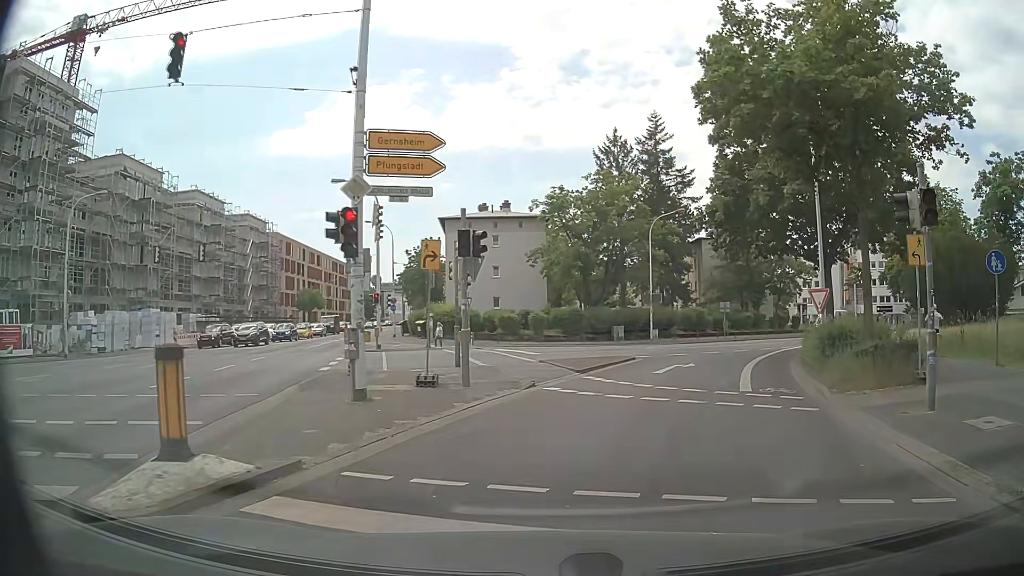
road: secondary_link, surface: asphalt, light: Day
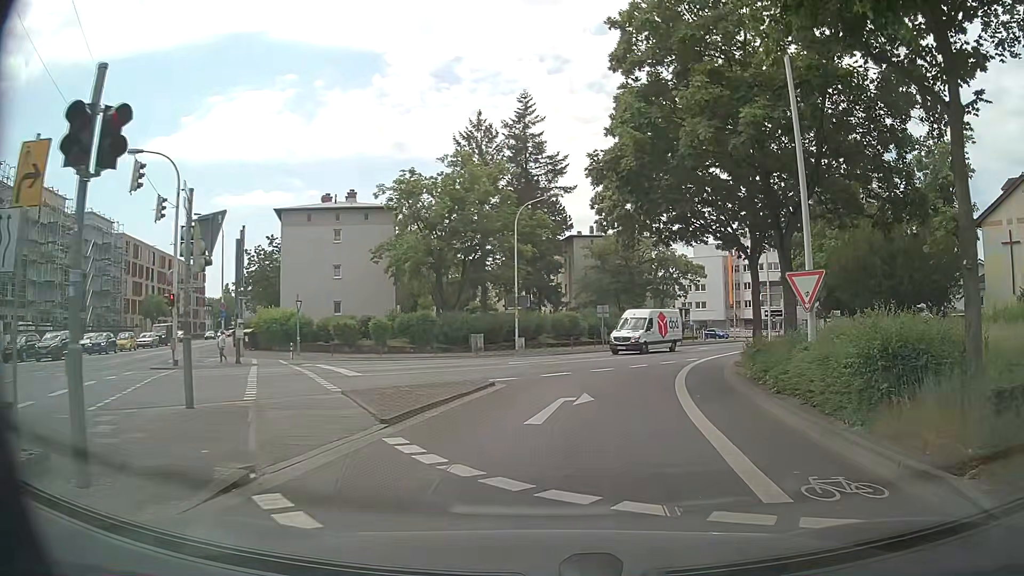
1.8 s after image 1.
(+0.6, +8.9) m; +9°
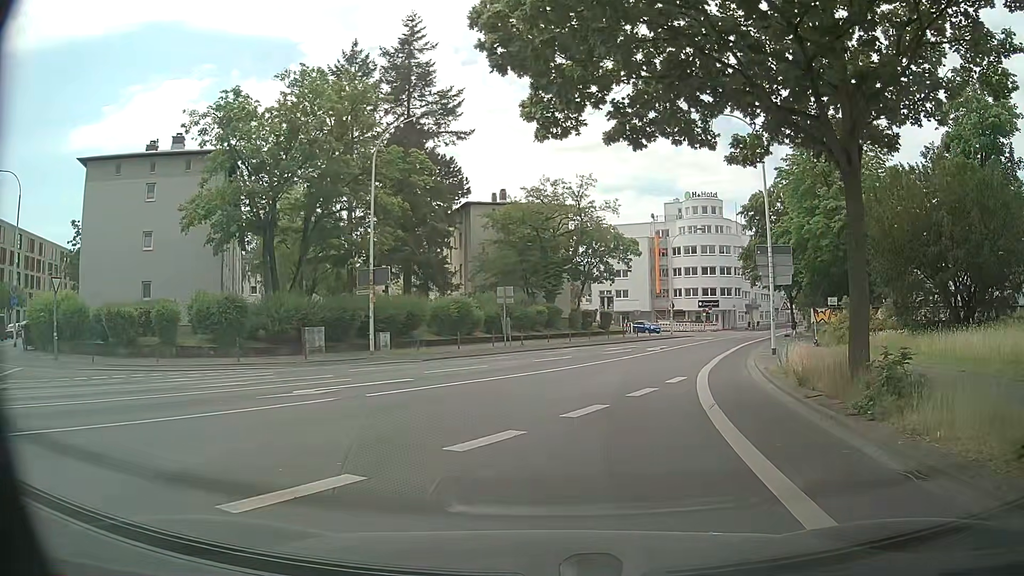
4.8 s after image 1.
(+1.4, +15.5) m; +7°
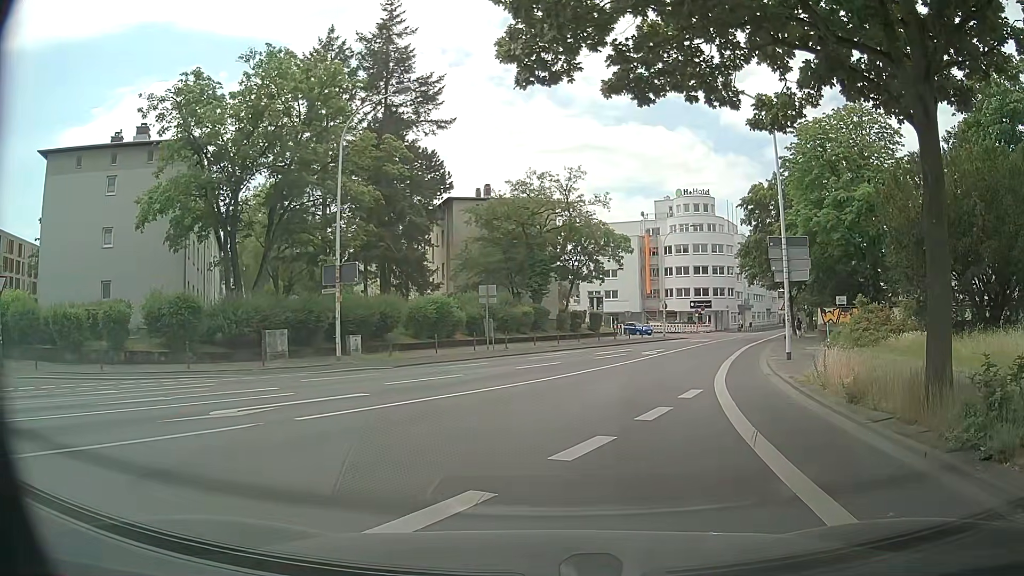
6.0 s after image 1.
(0.0, +2.7) m; 0°
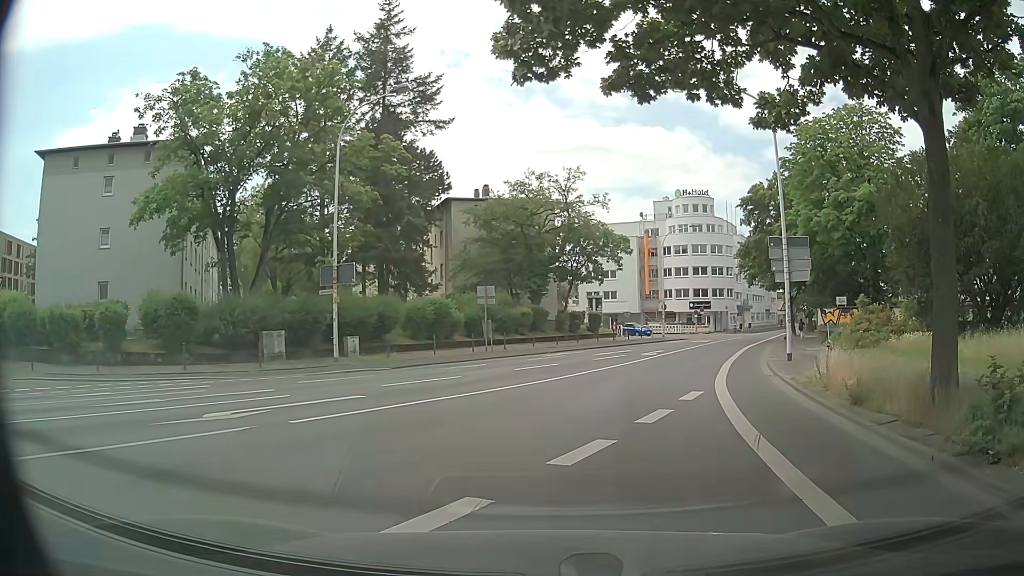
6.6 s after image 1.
(0.0, +0.2) m; 0°
